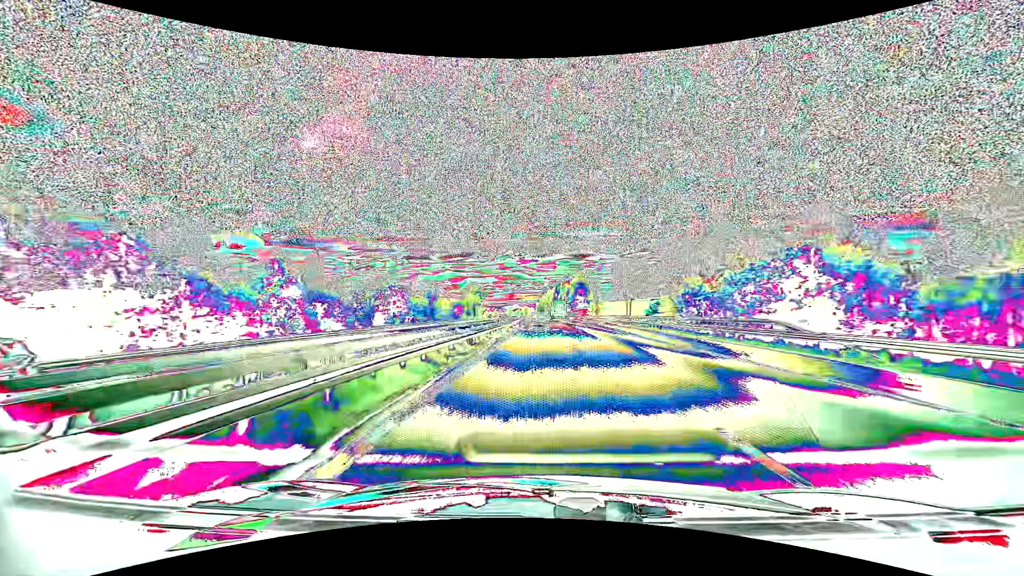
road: motorway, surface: asphalt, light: Day
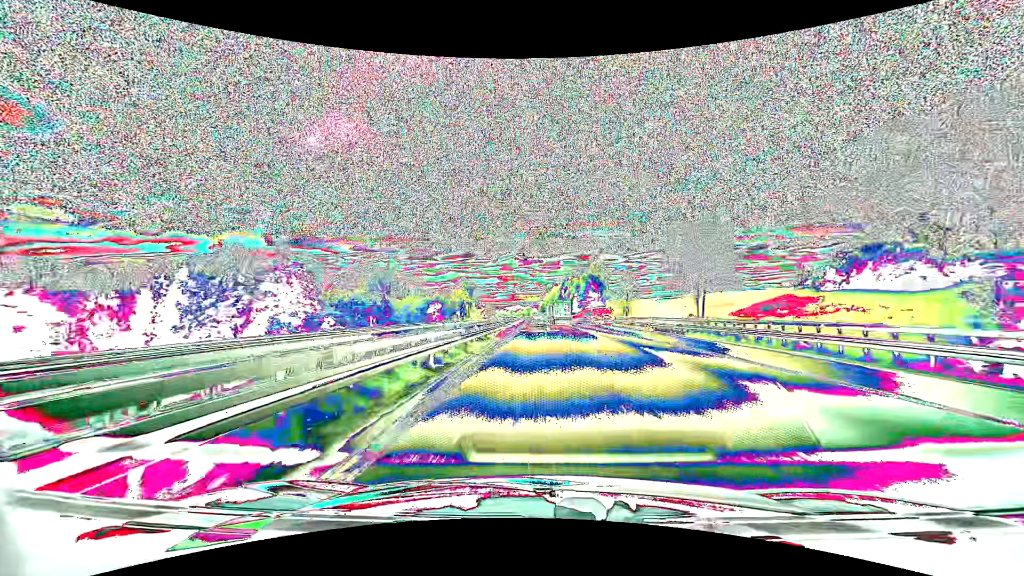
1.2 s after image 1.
(-0.3, +39.6) m; -1°
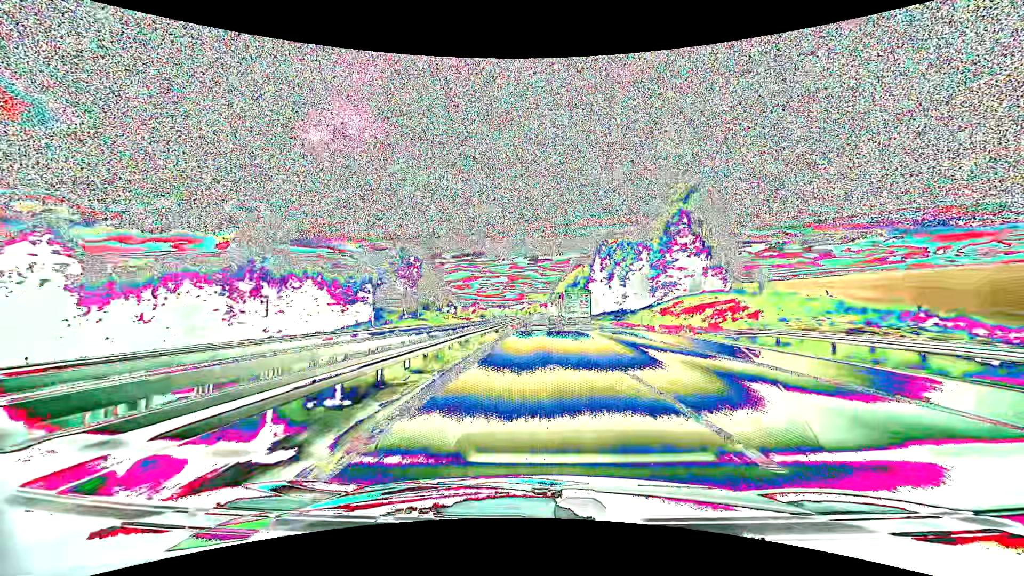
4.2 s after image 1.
(-0.5, +100.5) m; -1°
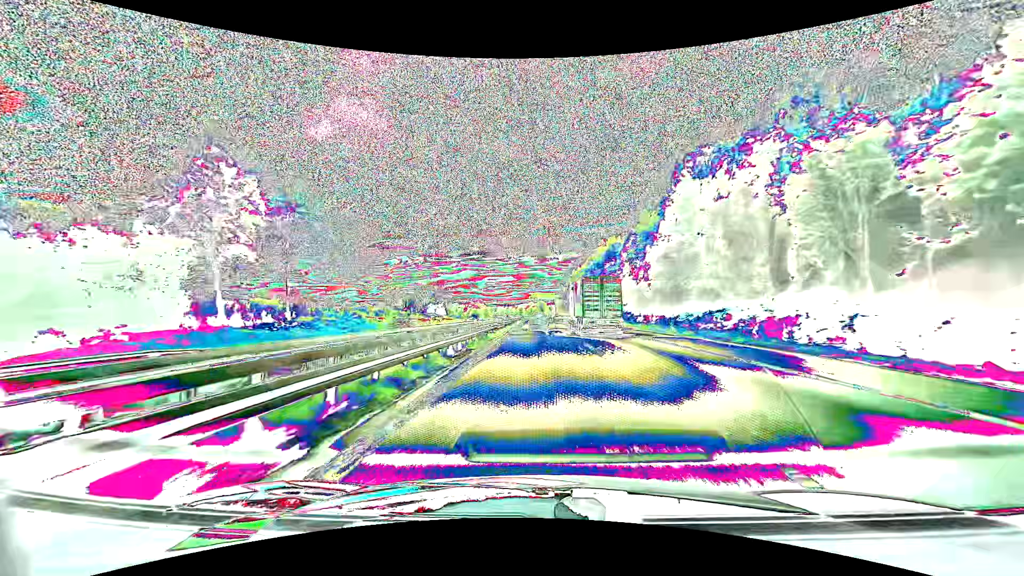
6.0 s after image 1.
(-0.5, +60.4) m; -1°
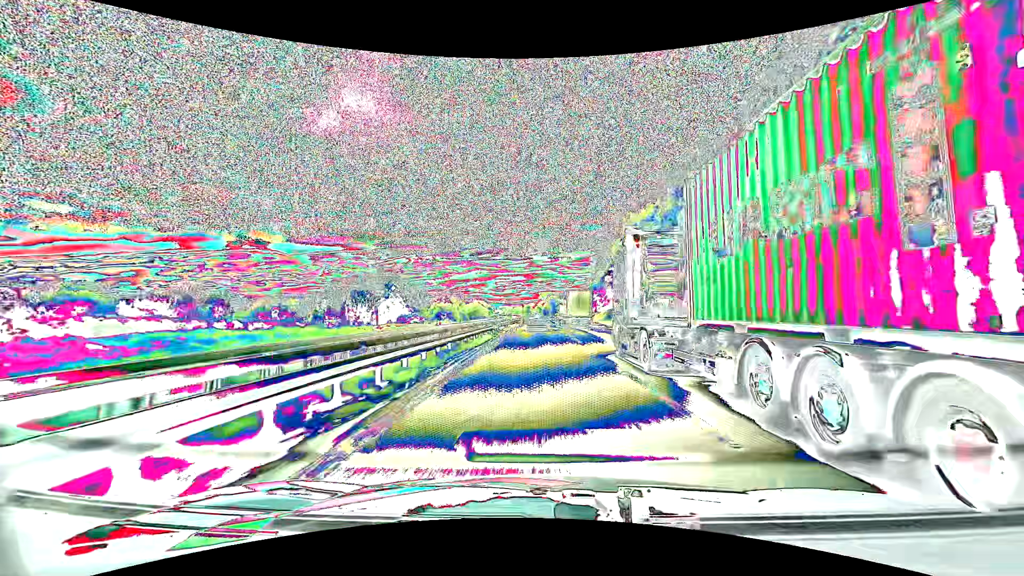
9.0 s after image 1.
(-0.9, +101.7) m; -1°
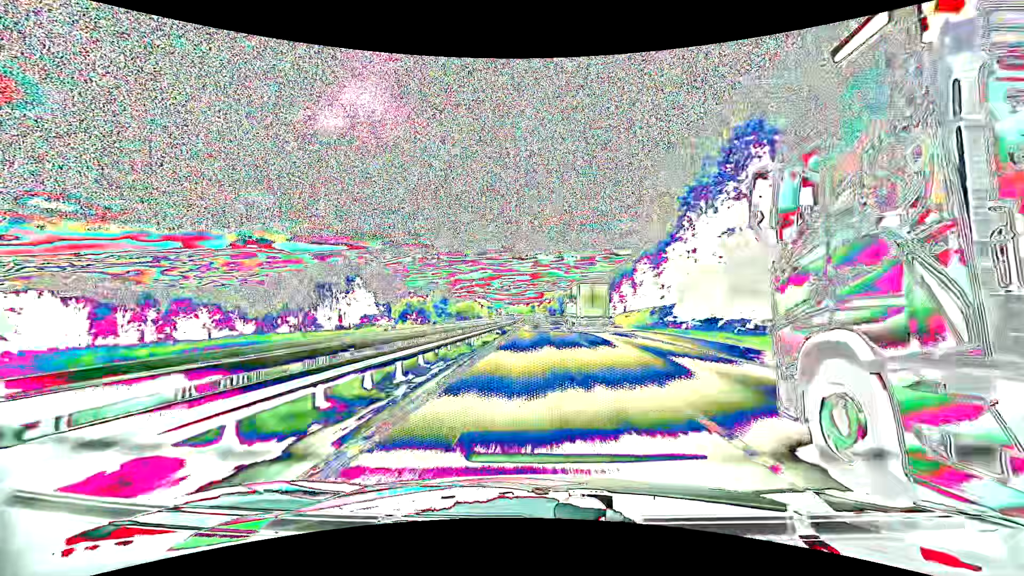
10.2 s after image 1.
(-0.2, +41.0) m; -1°
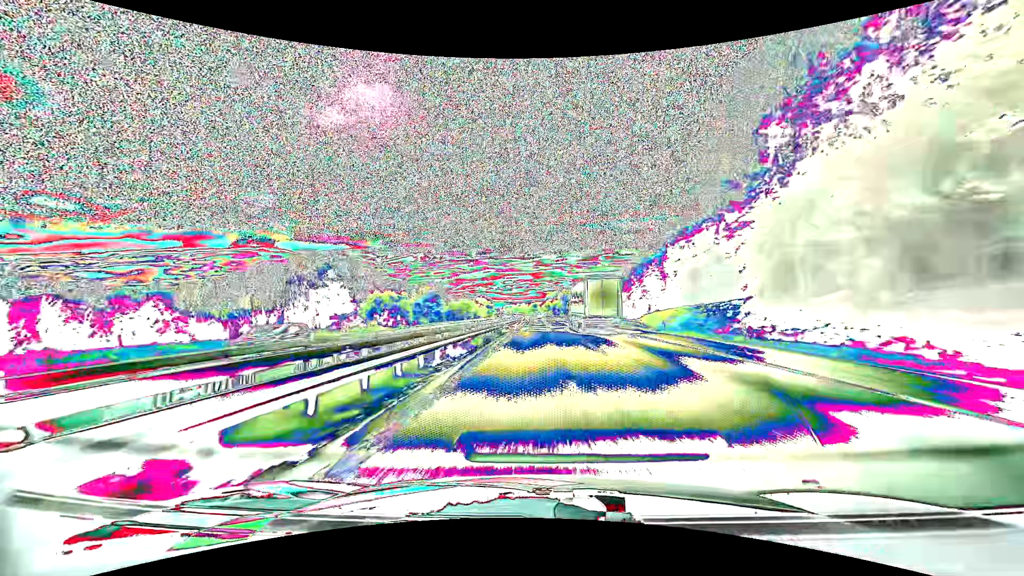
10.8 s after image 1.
(0.0, +20.5) m; 0°
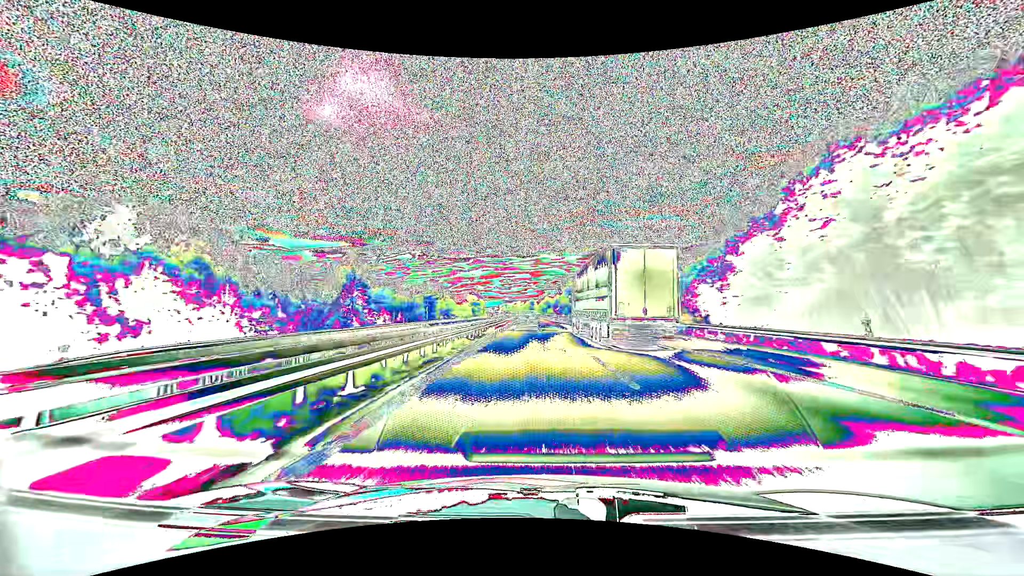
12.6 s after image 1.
(+0.1, +61.5) m; 0°
(0, +10) (0, +20) (0, +30) (0, +40) (-1, +50) (-1, +60) (-1, +70) (-1, +80) (-2, +90) (-2, +100) m
